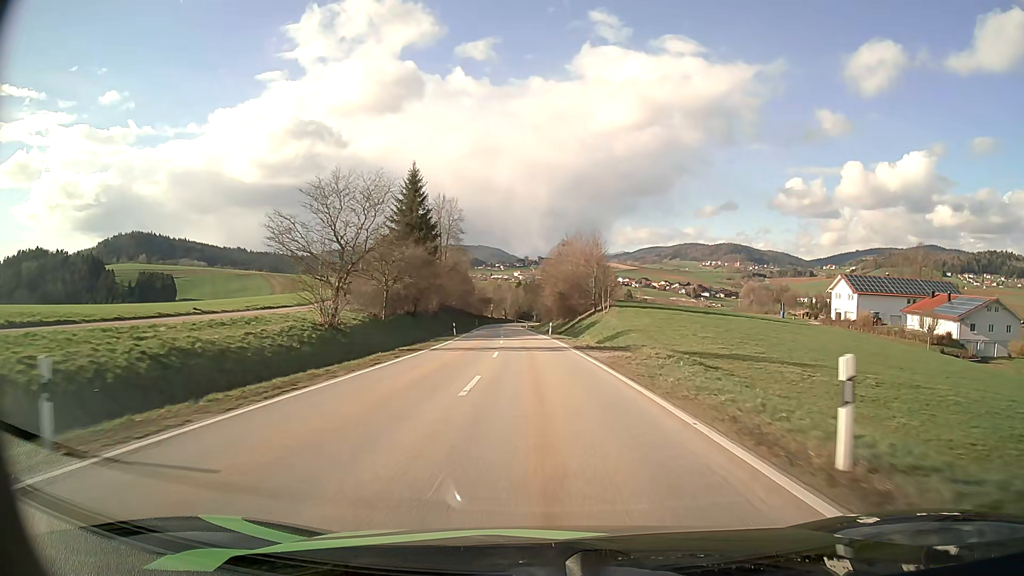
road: secondary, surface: asphalt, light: Day
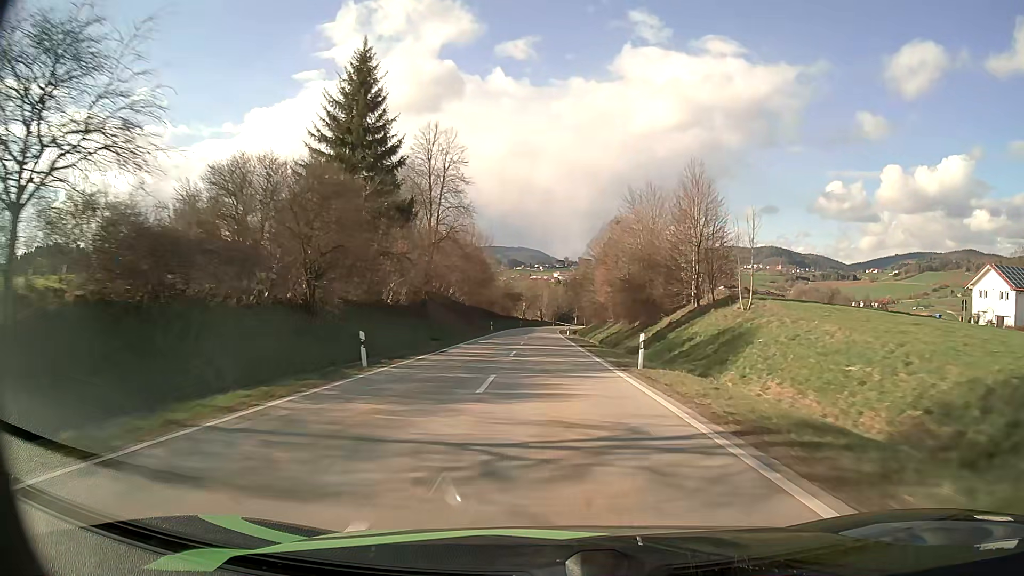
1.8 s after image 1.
(-1.5, +37.1) m; -4°
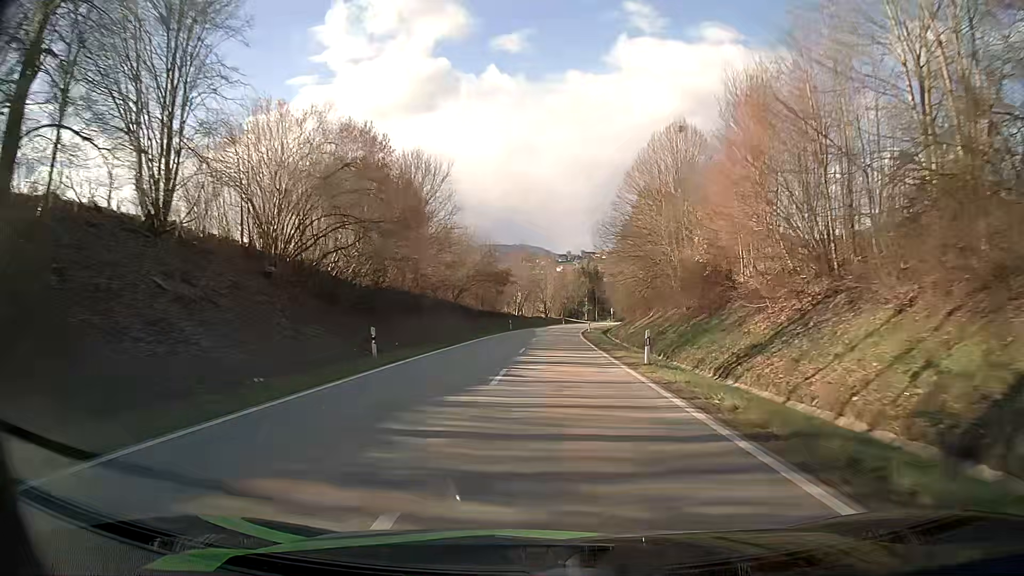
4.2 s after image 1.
(-0.5, +50.6) m; 0°
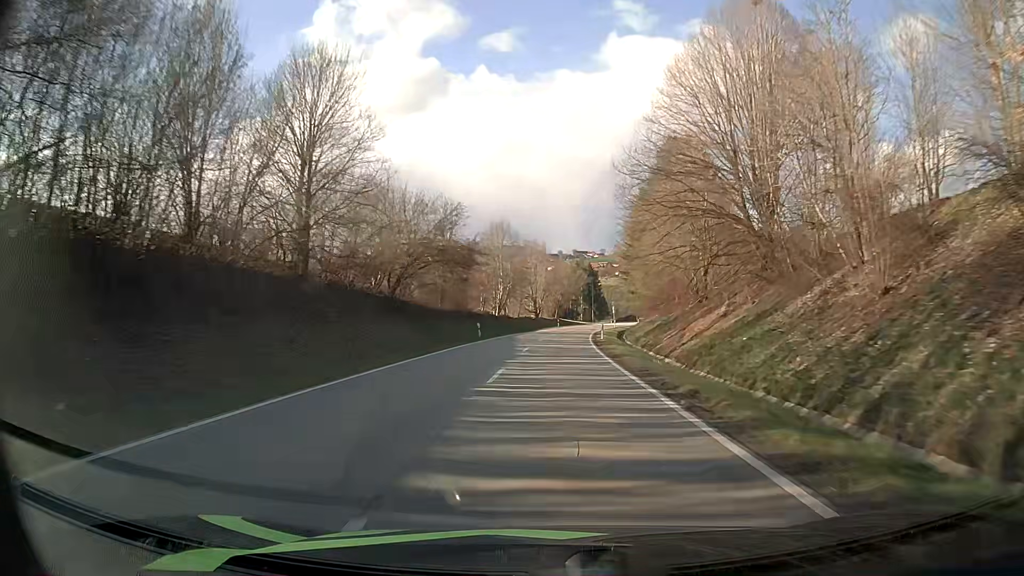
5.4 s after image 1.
(+0.1, +25.1) m; 0°
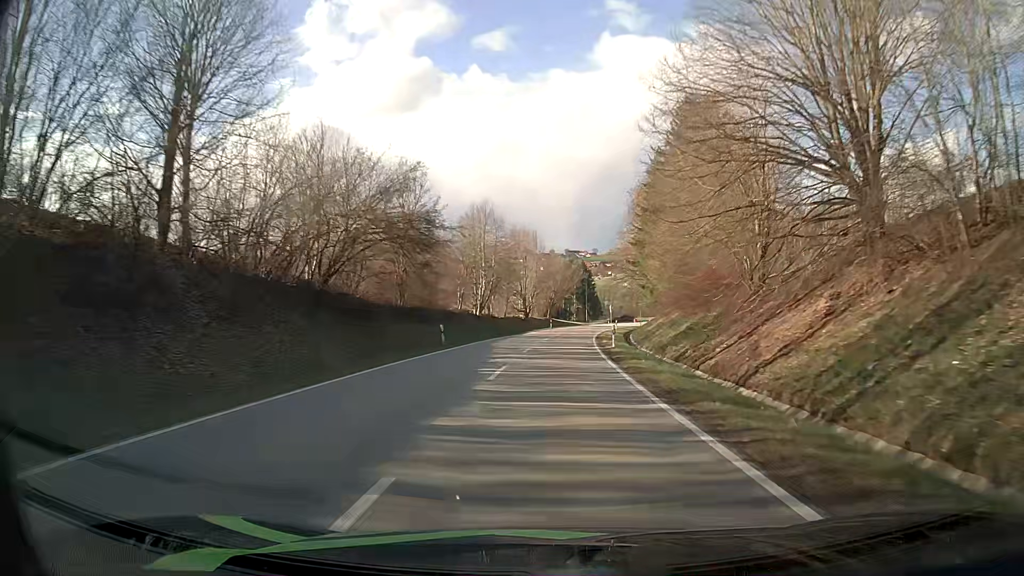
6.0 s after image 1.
(+0.1, +12.4) m; +1°
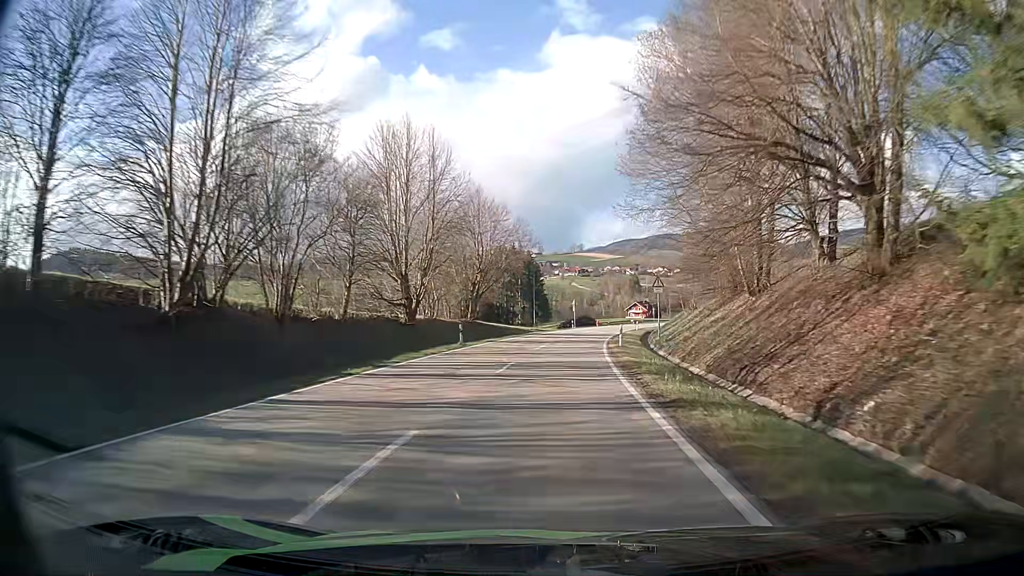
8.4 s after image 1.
(+2.0, +48.6) m; +4°
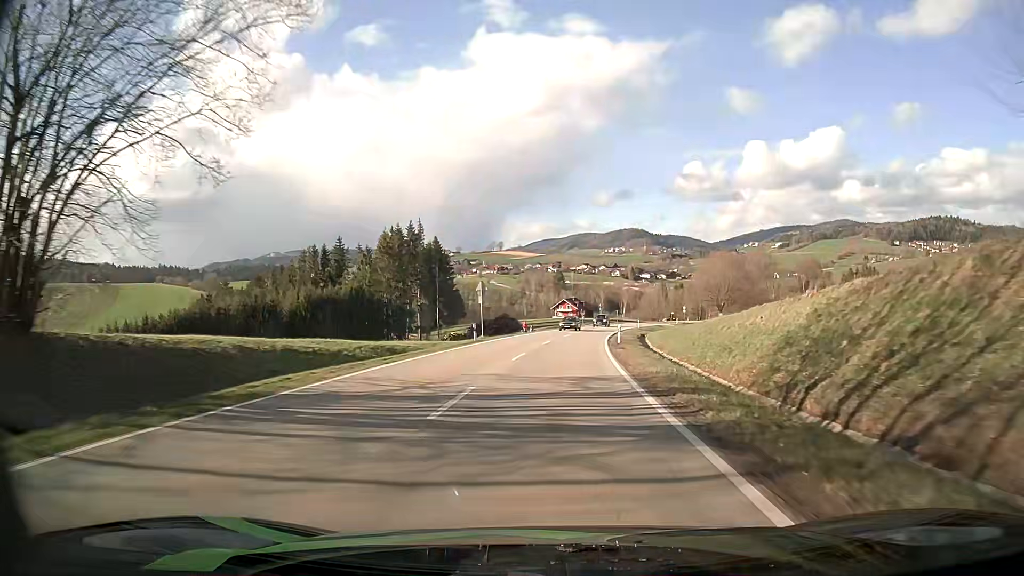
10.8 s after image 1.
(+2.8, +46.7) m; +7°
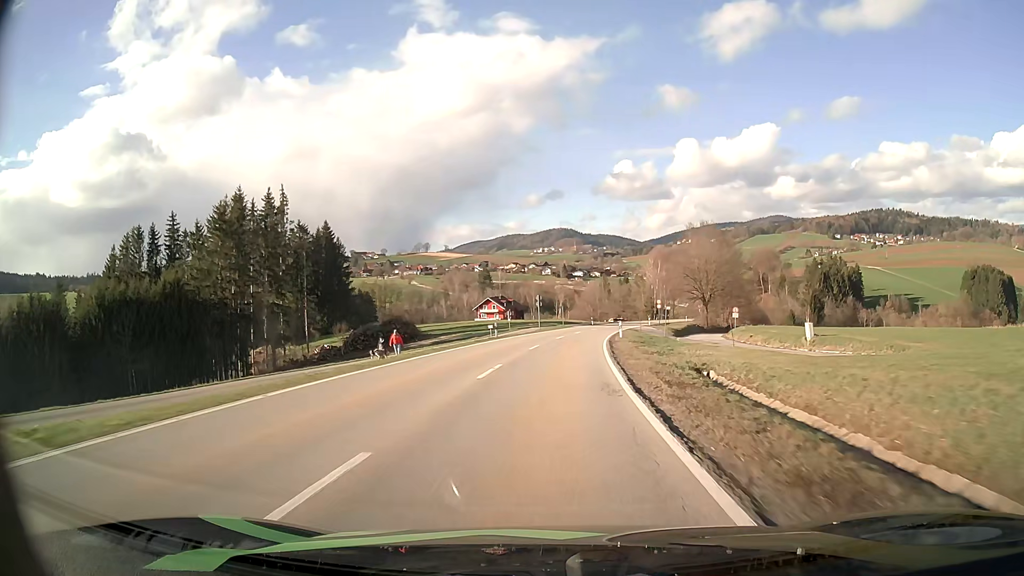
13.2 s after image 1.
(+2.6, +45.0) m; +6°
(0, +10) (0, +20) (+1, +30) (+2, +40) (+3, +50) (+4, +60) (+6, +70) (+8, +79) (+10, +89) (+12, +99) m
